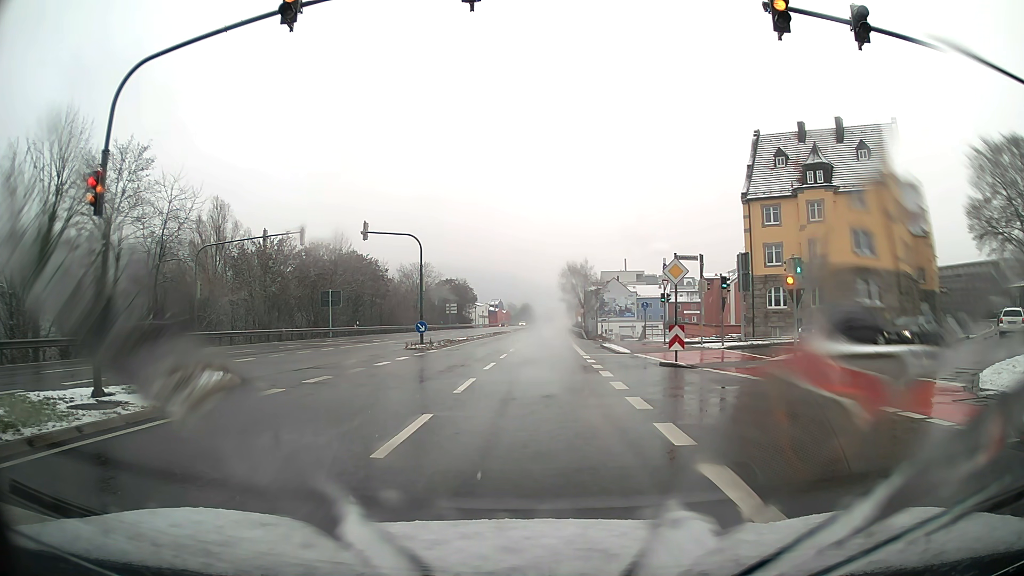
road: primary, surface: asphalt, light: Day
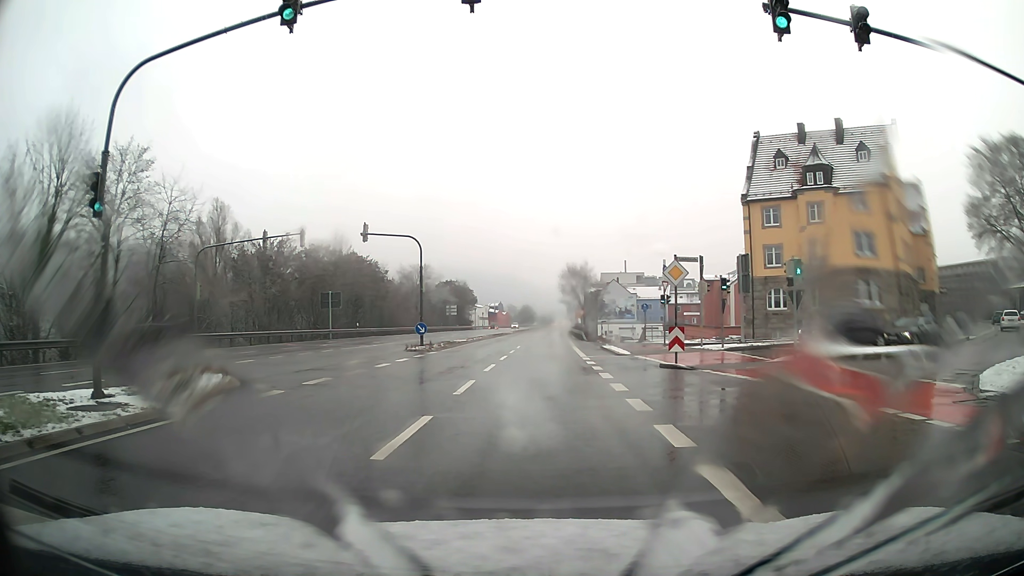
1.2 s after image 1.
(0.0, 0.0) m; 0°
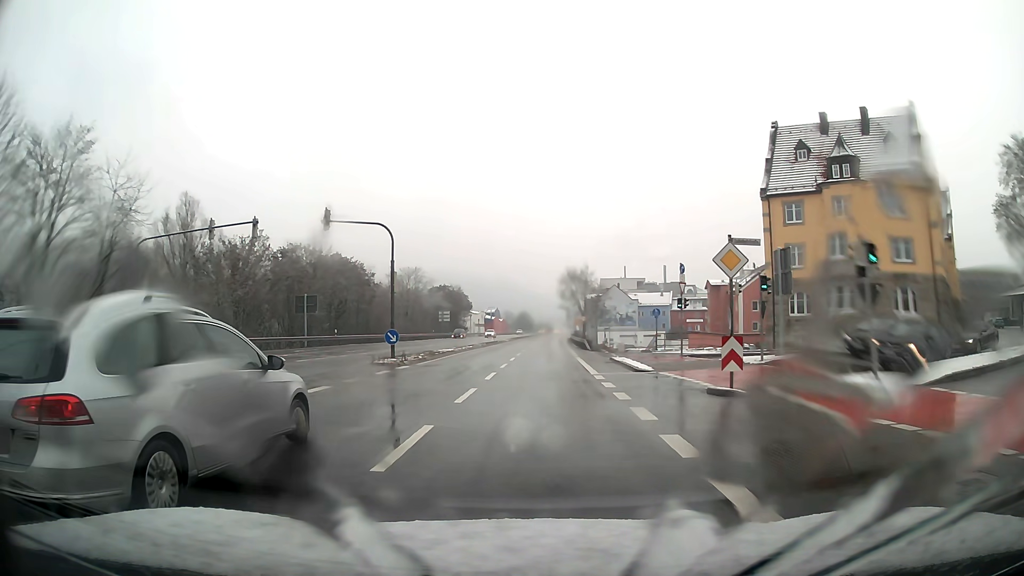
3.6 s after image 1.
(0.0, +6.8) m; 0°
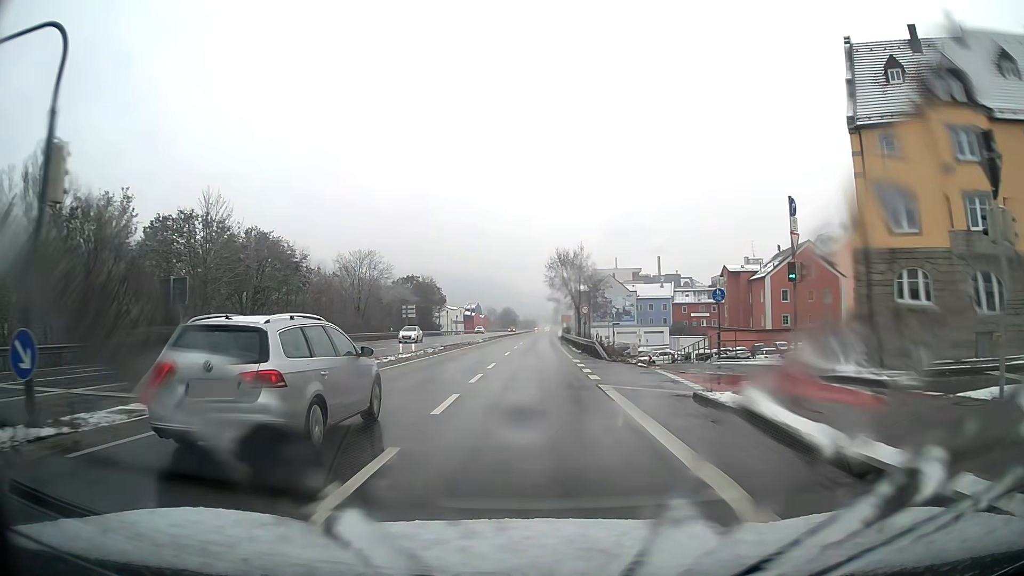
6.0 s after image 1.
(+0.2, +20.7) m; +1°
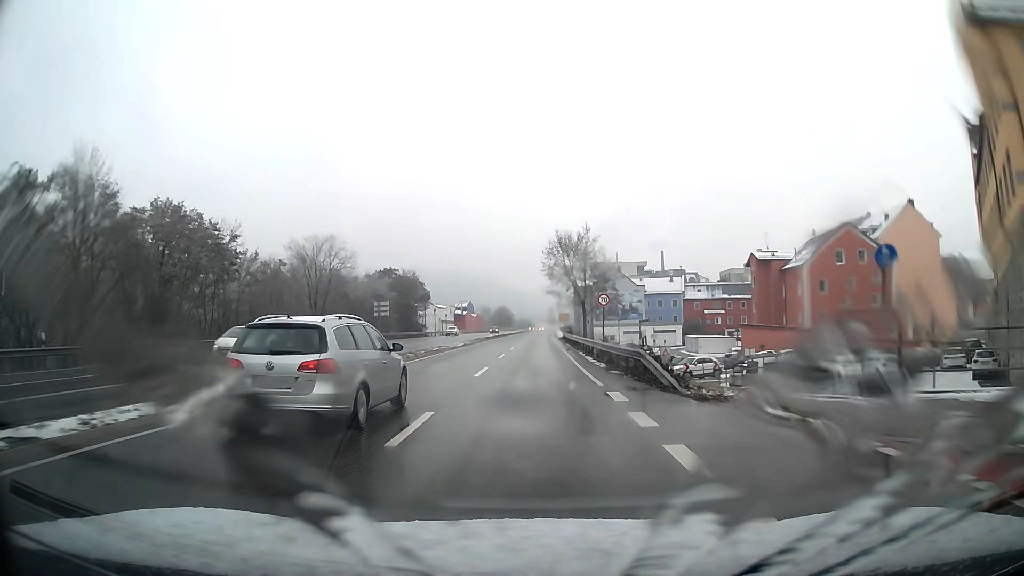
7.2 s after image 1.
(+0.1, +15.3) m; 0°
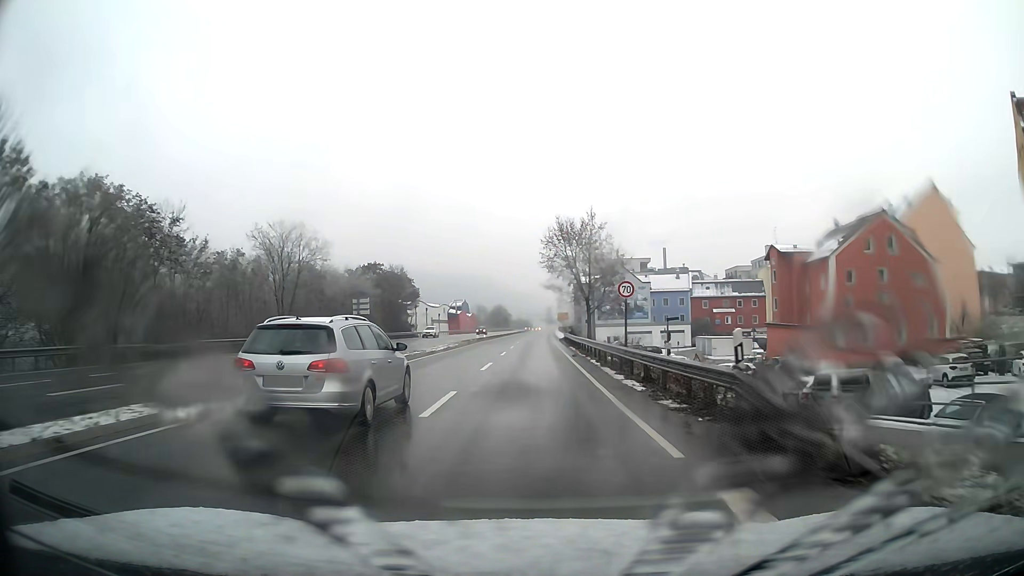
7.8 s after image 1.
(0.0, +8.7) m; 0°
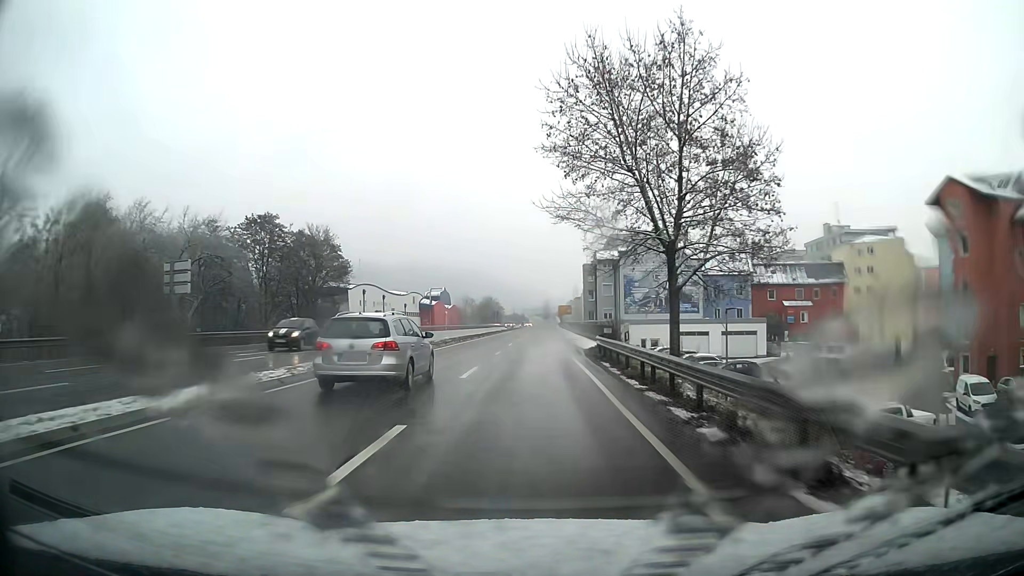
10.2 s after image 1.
(+0.1, +38.6) m; 0°
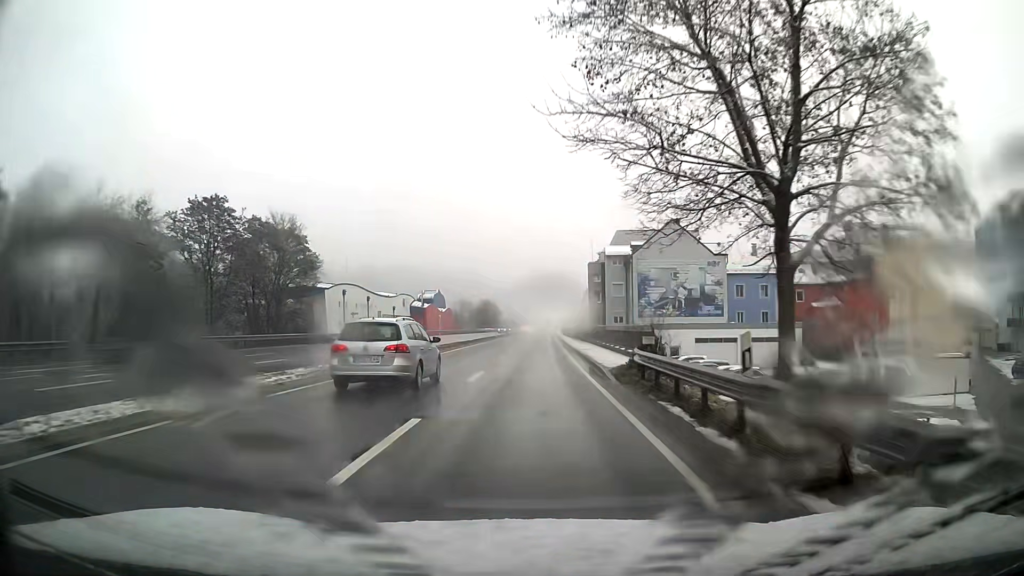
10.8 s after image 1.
(0.0, +10.3) m; 0°
(0, +10) (0, +20) (0, +30) (0, +40) (0, +50) (0, +60) (0, +70) (0, +80) (0, +90) (0, +100) m
